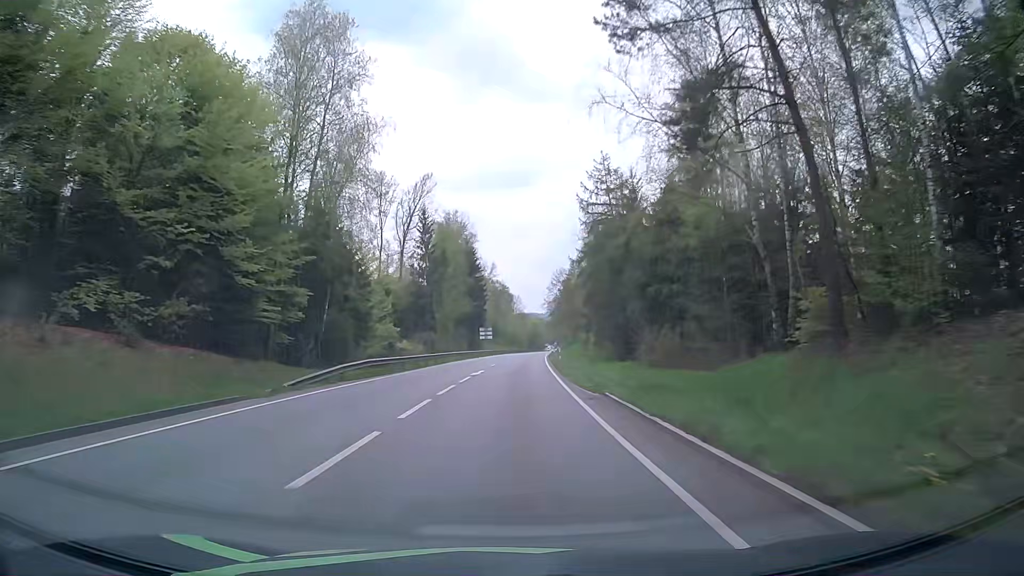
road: primary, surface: asphalt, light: Day
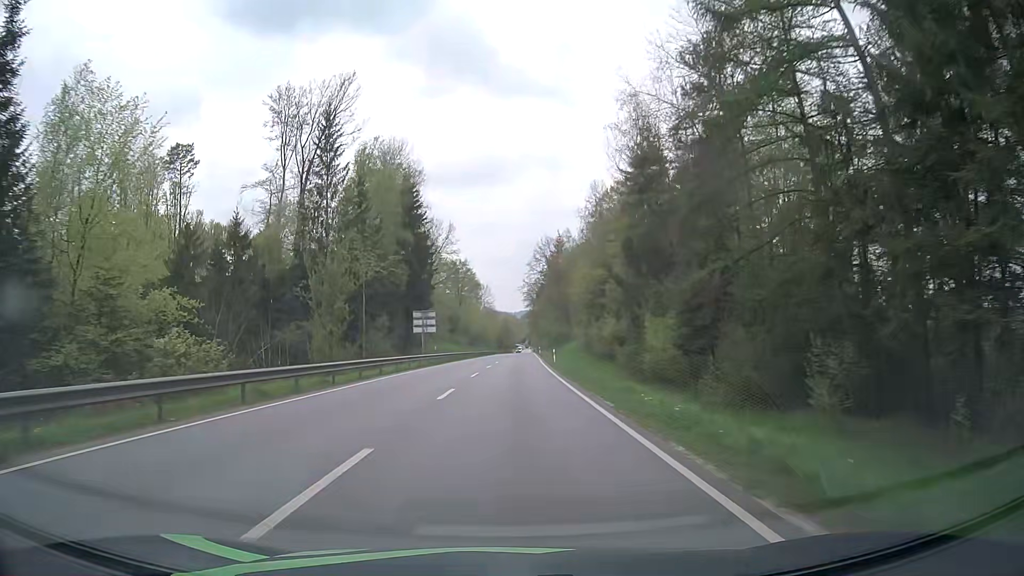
(+1.1, +50.2) m; +3°
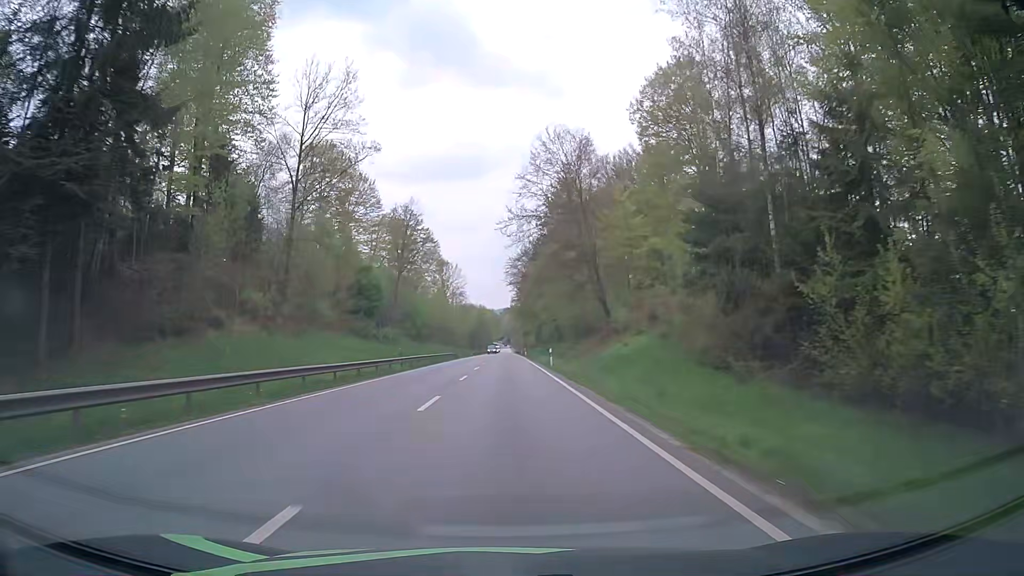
(+1.2, +62.8) m; +2°
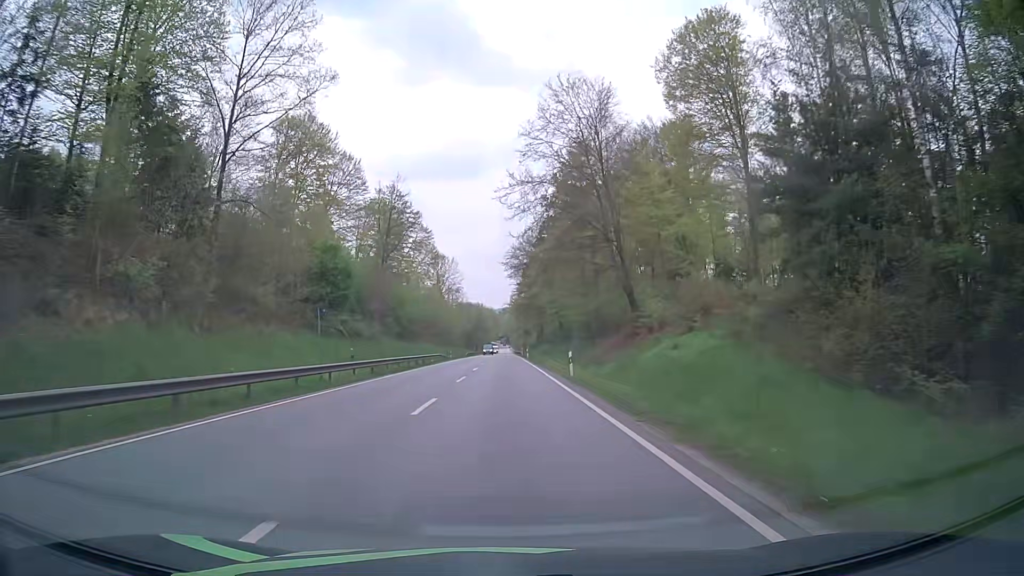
(+0.1, +12.6) m; +1°
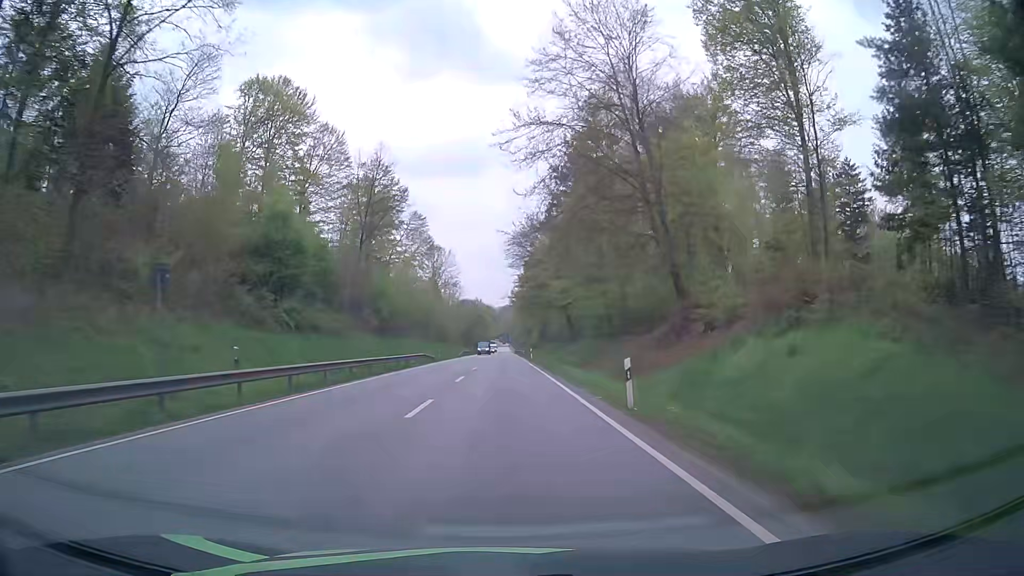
(0.0, +12.5) m; 0°
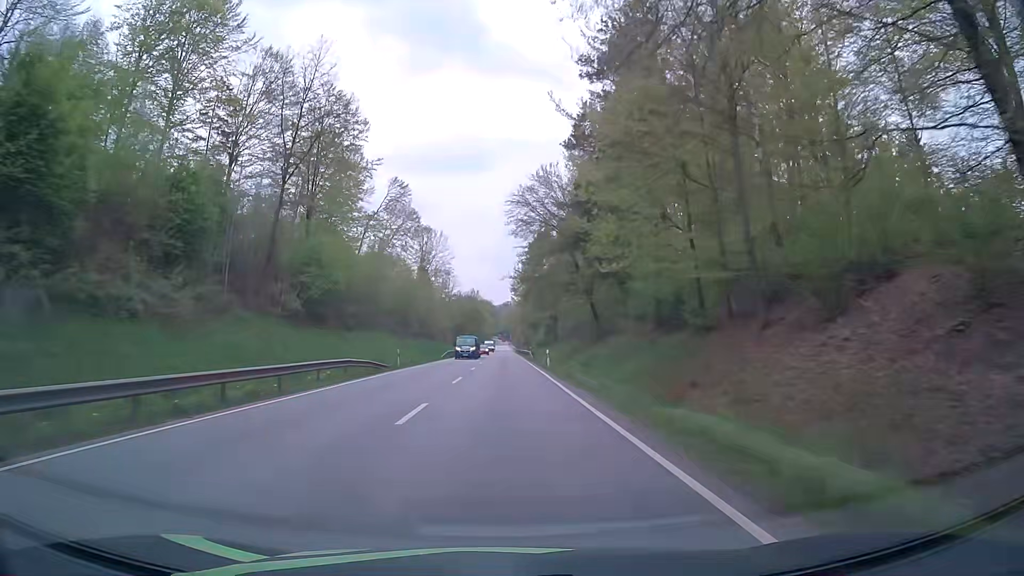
(0.0, +25.1) m; 0°
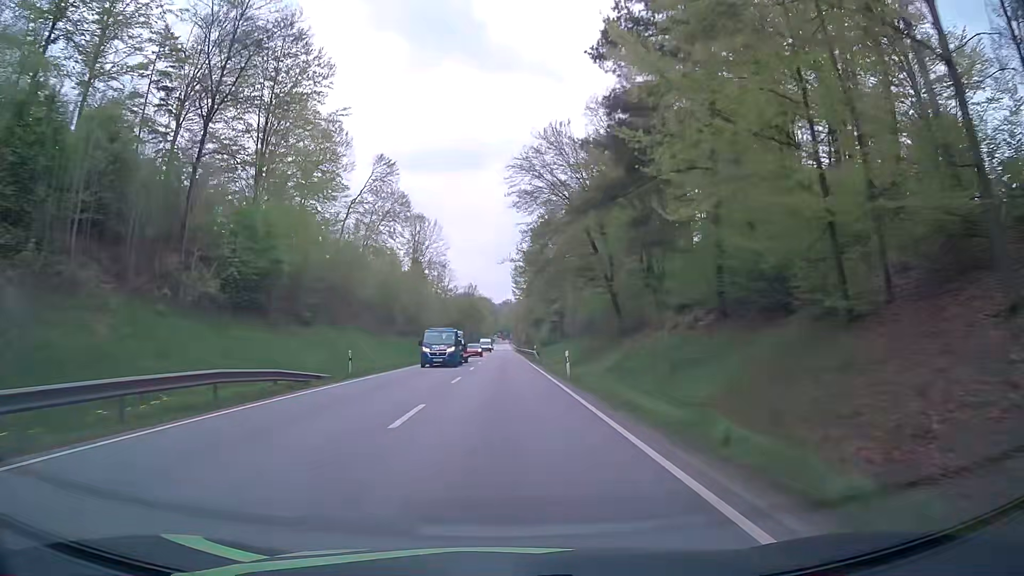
(0.0, +12.6) m; 0°
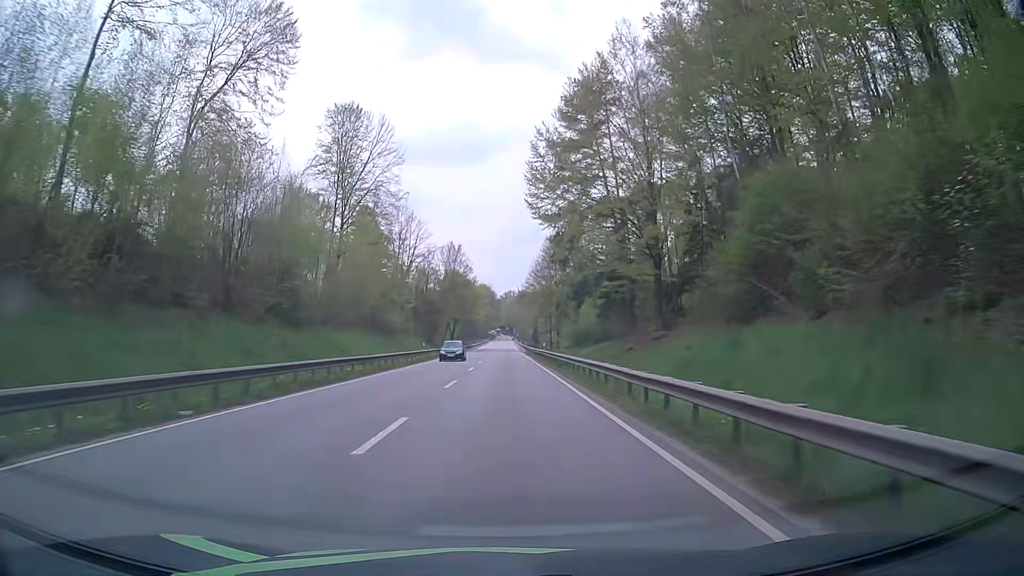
(-0.5, +62.8) m; -1°
(0, +10) (0, +20) (0, +30) (0, +40) (0, +50) (0, +60) (0, +70) (0, +80) (0, +90) (0, +100) m
